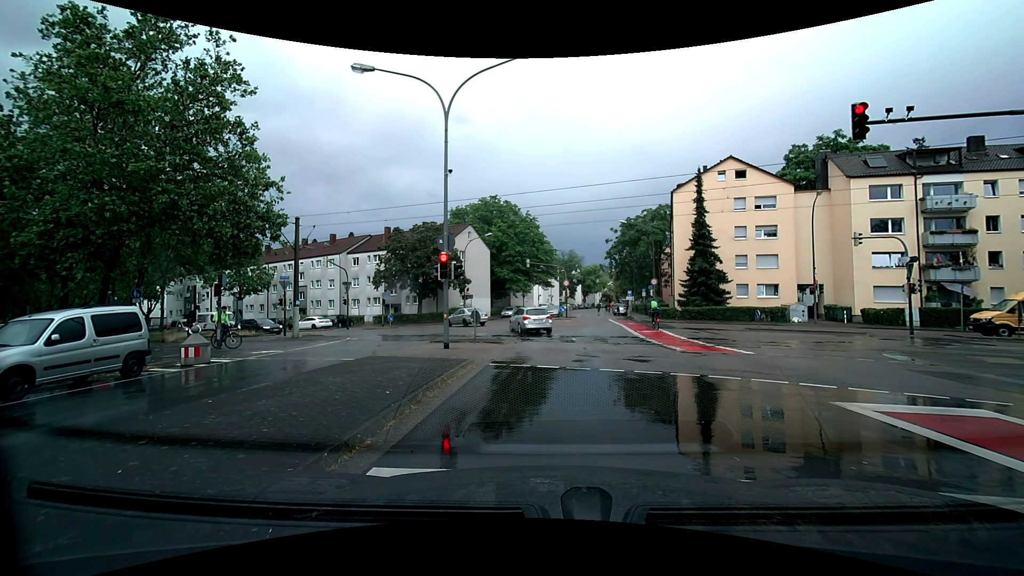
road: tertiary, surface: asphalt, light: Day
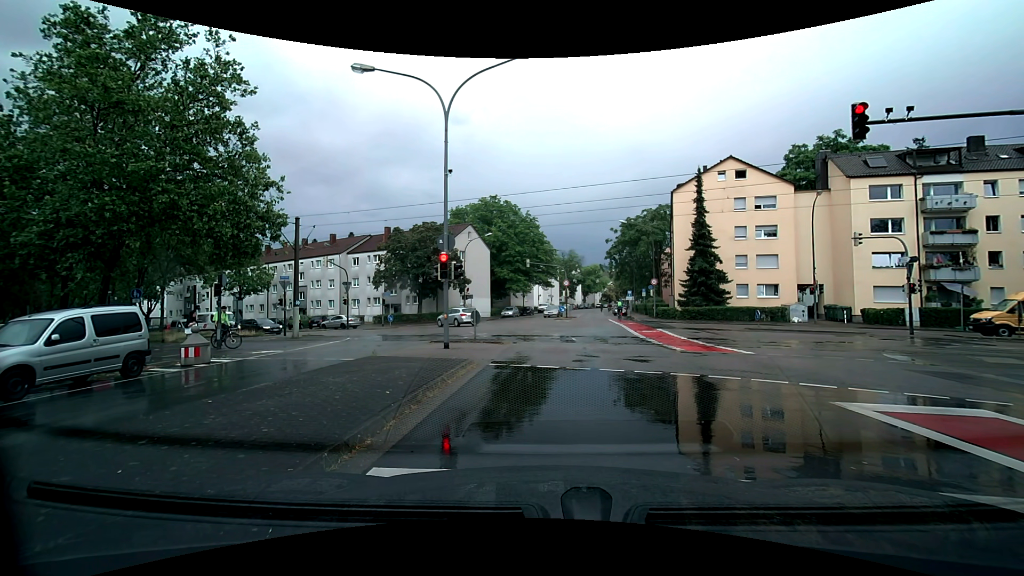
(0.0, 0.0) m; 0°
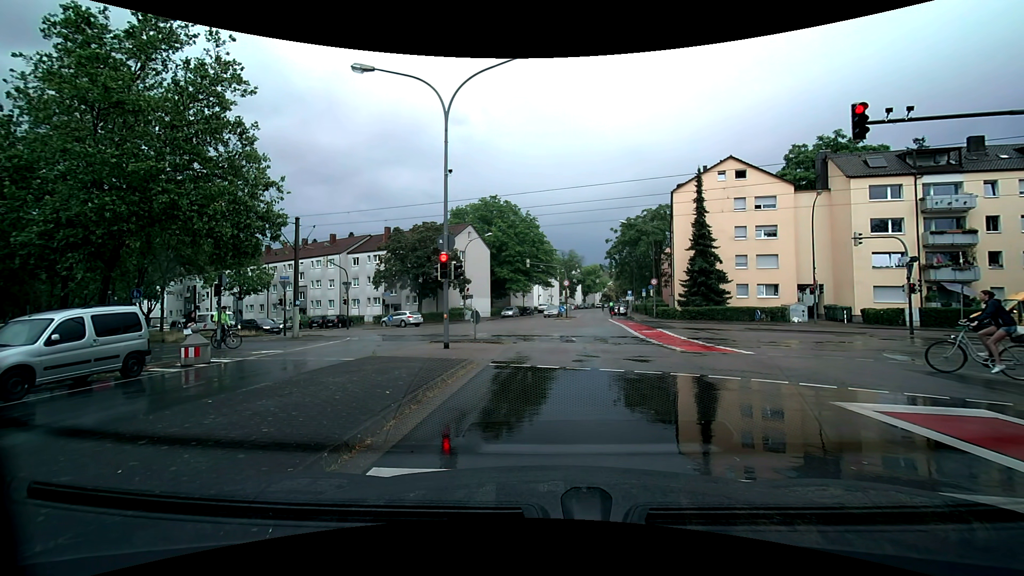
(0.0, 0.0) m; 0°
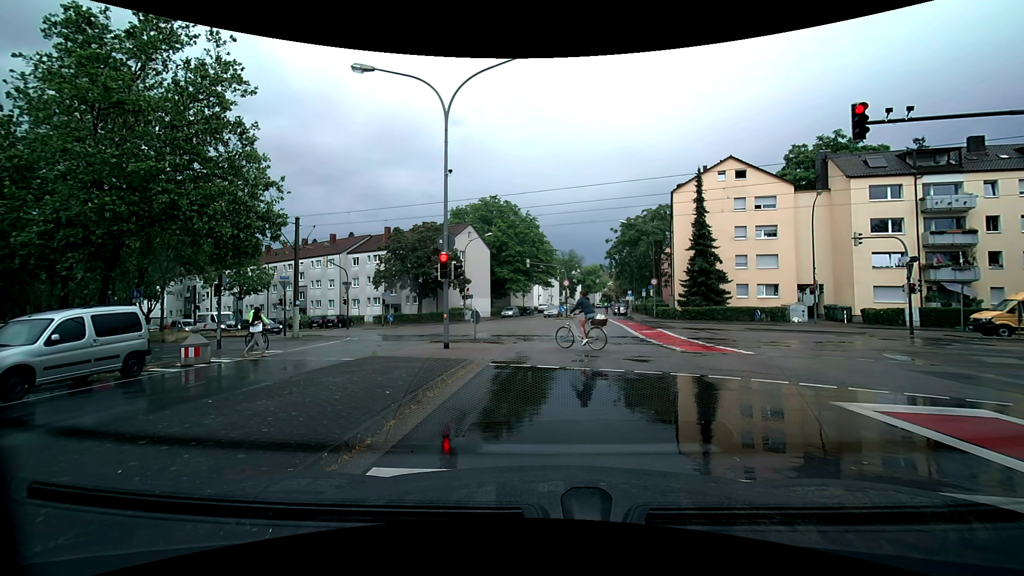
(0.0, 0.0) m; 0°
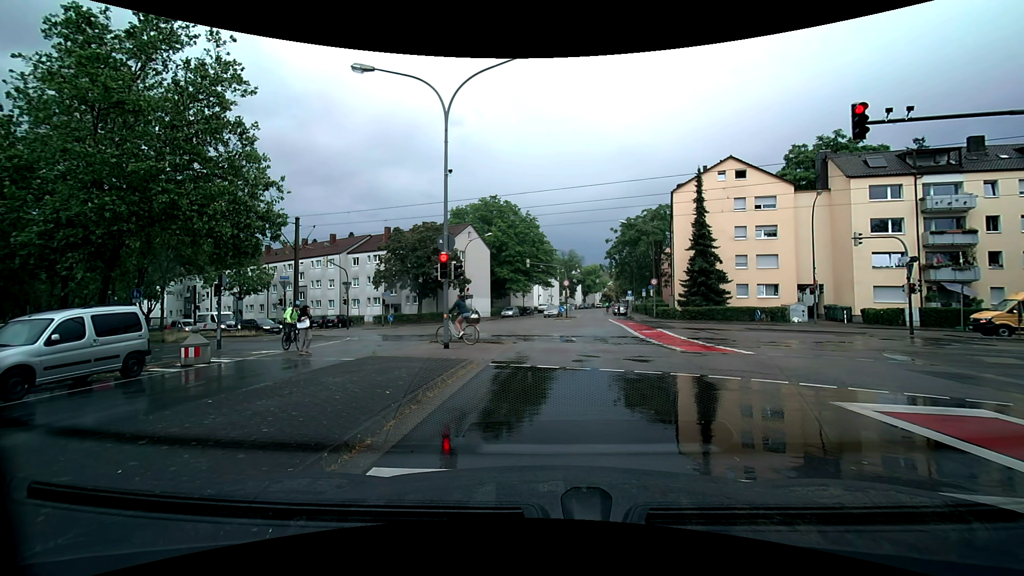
(0.0, 0.0) m; 0°
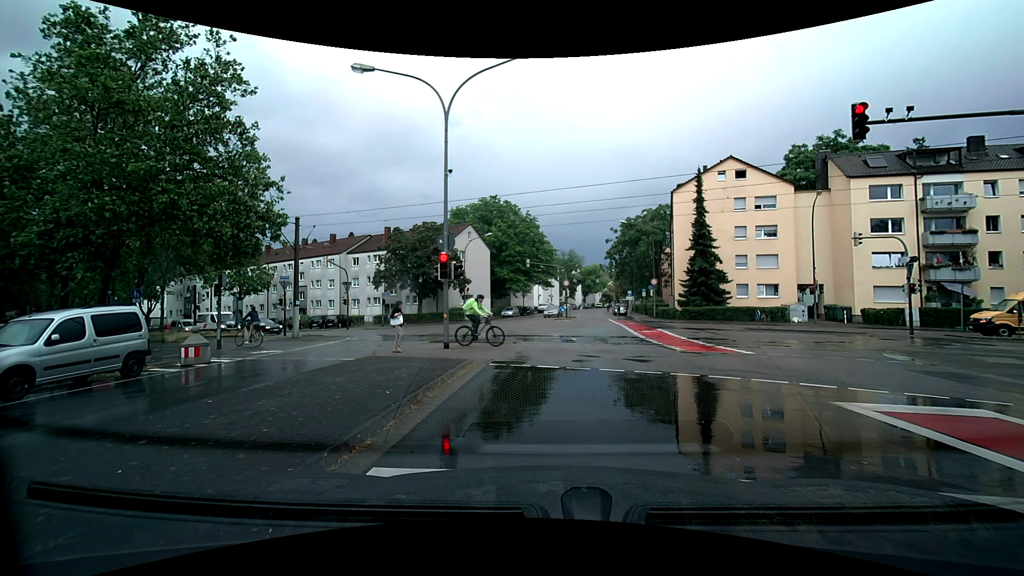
(0.0, 0.0) m; 0°
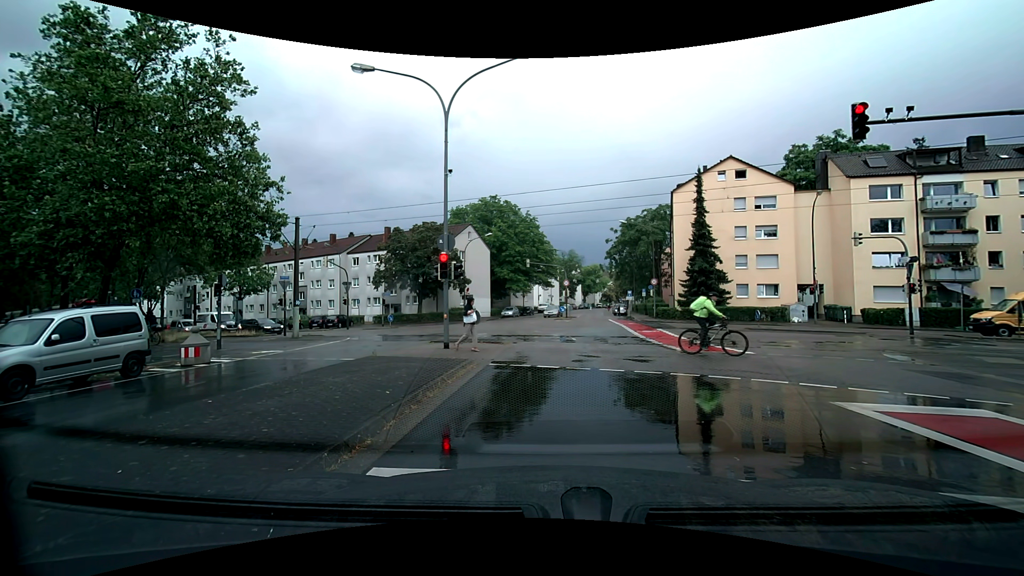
(0.0, 0.0) m; 0°
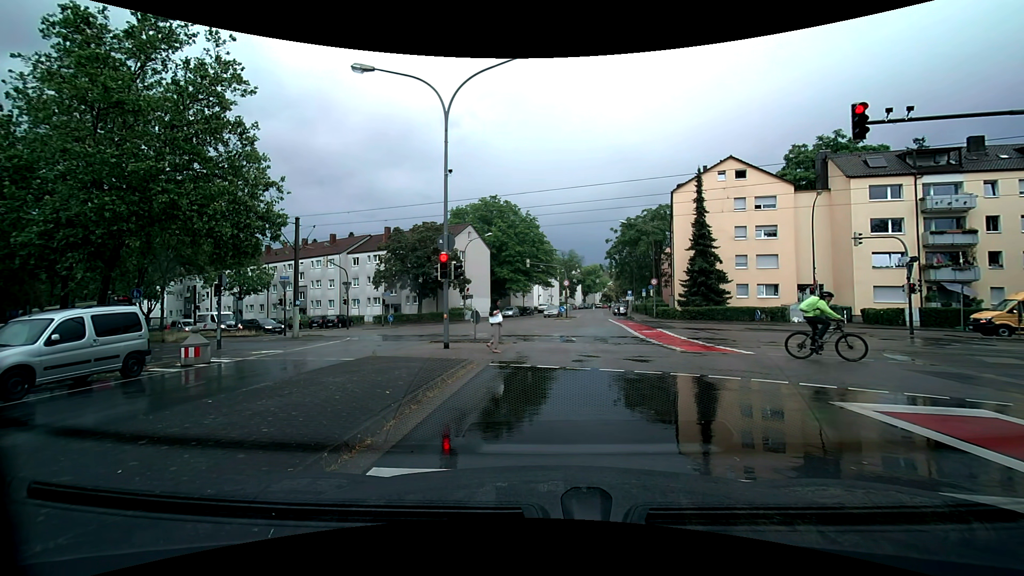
(0.0, 0.0) m; 0°
